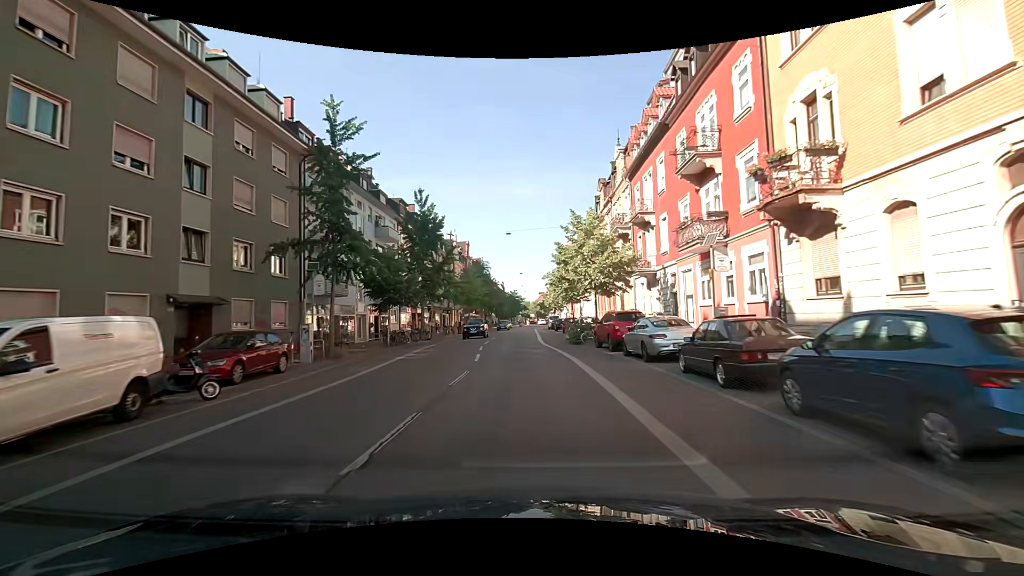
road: secondary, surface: asphalt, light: Day
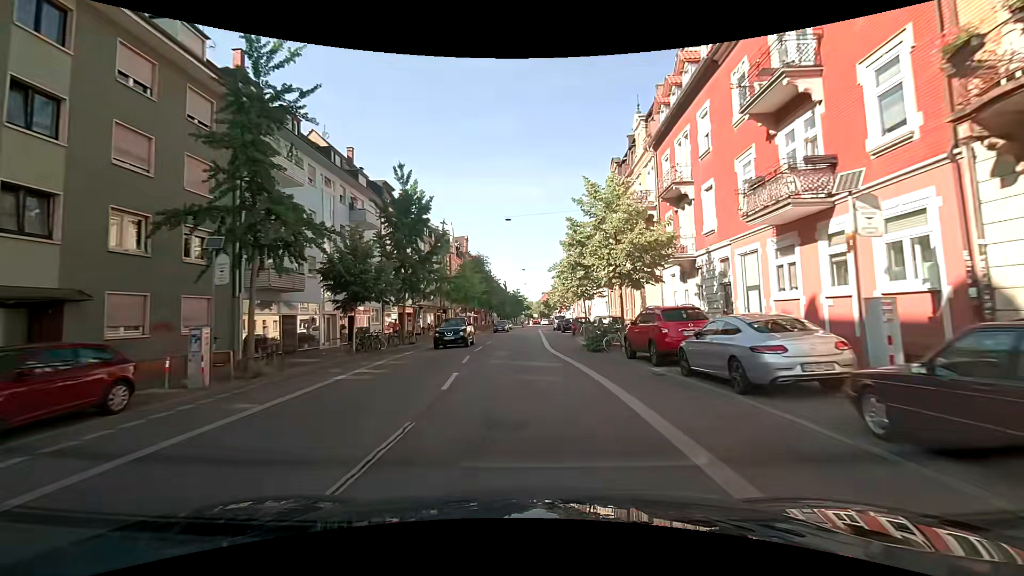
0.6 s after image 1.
(-0.1, +6.8) m; -1°
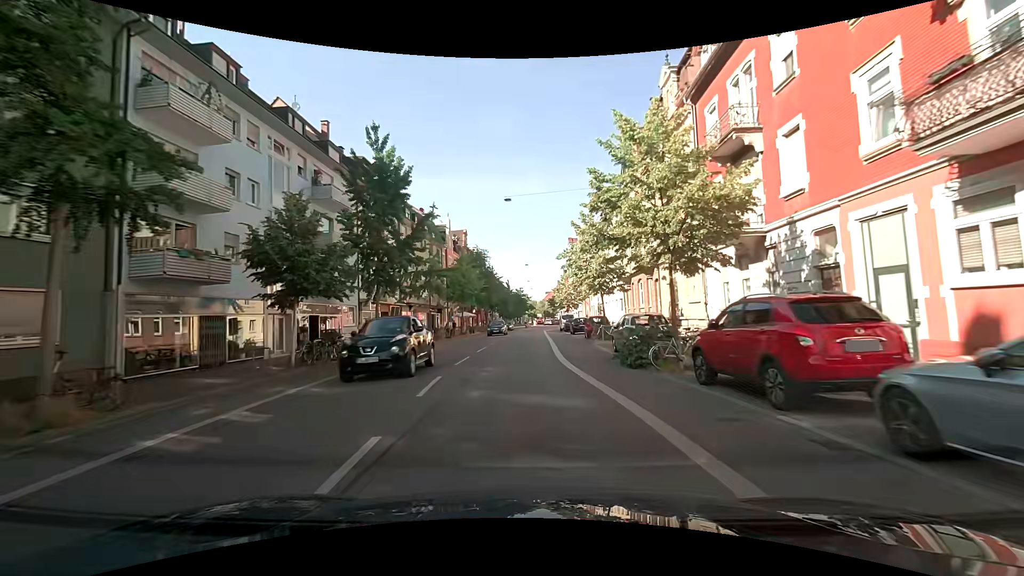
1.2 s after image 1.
(0.0, +6.9) m; 0°
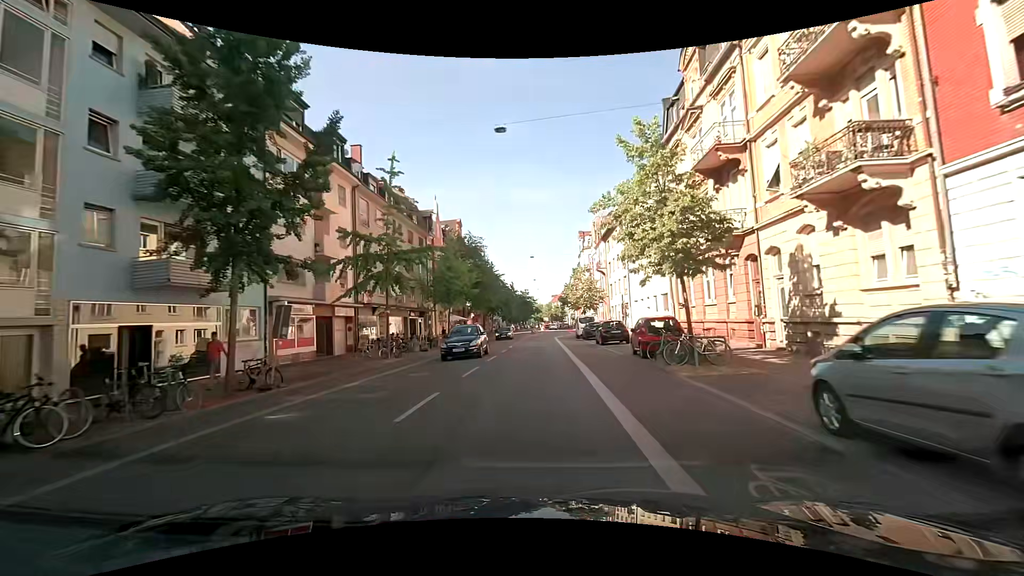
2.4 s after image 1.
(-0.1, +13.7) m; -1°
